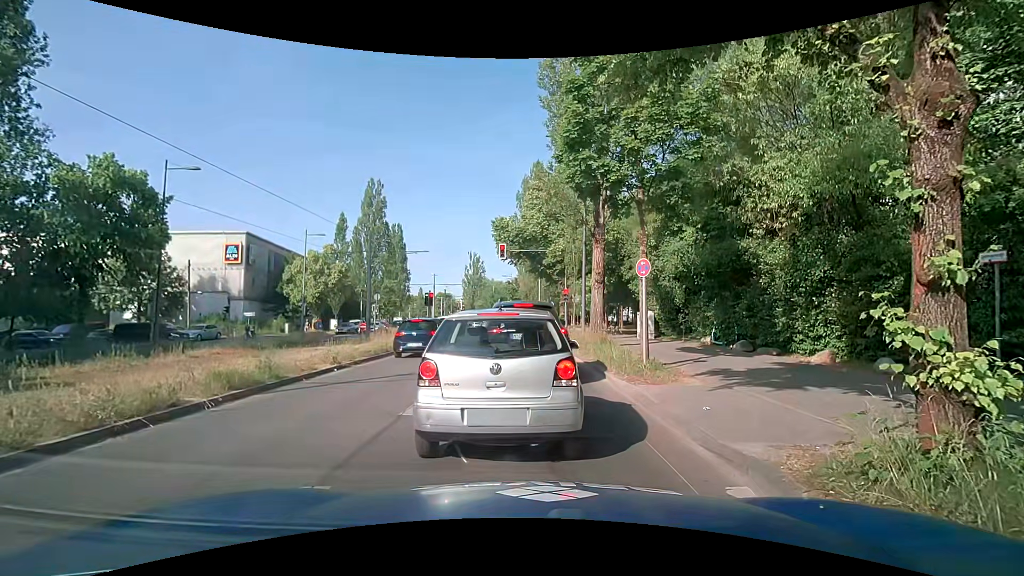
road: secondary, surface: asphalt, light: Day
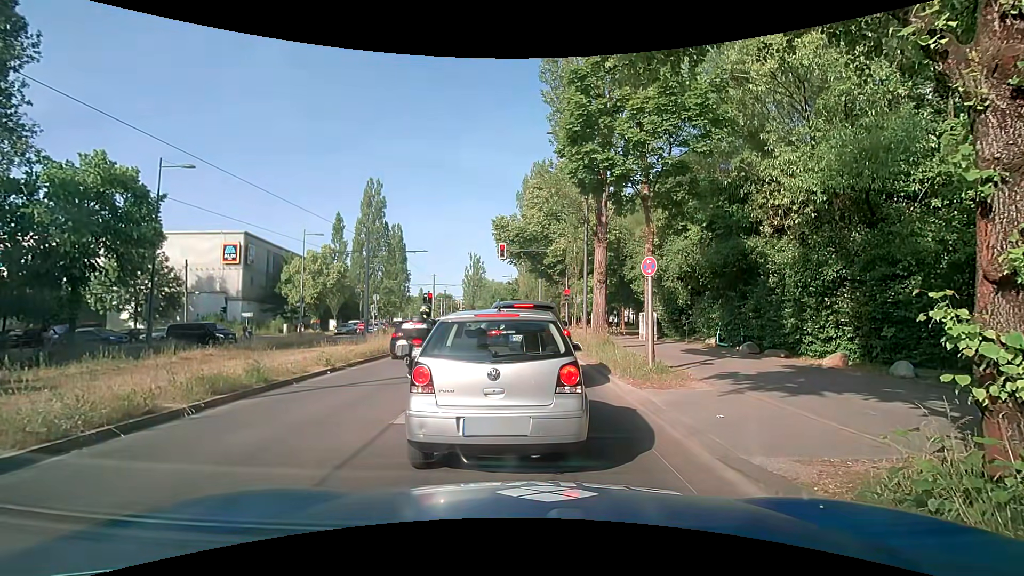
(0.0, +0.5) m; 0°
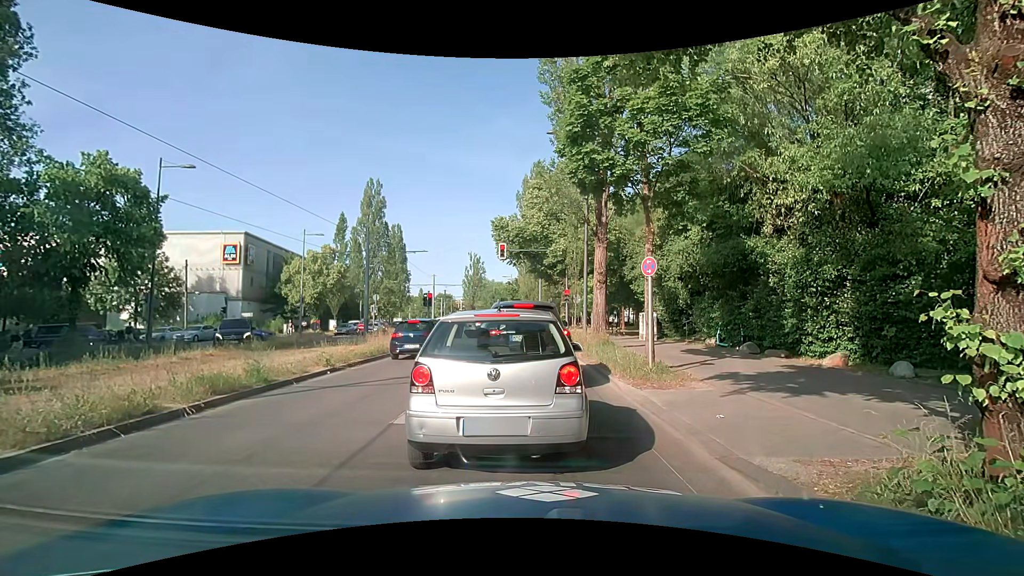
(0.0, 0.0) m; 0°
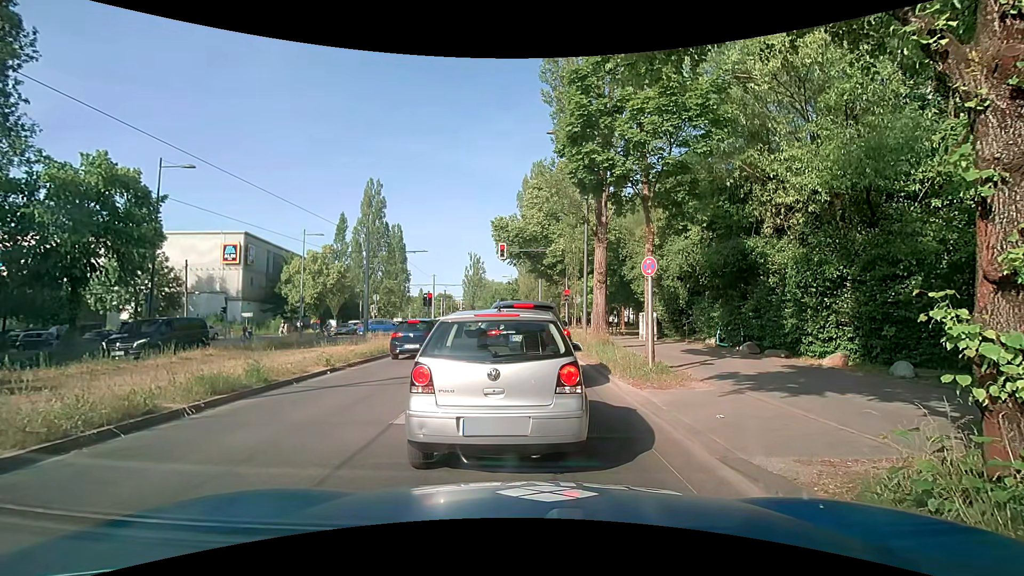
(0.0, 0.0) m; 0°
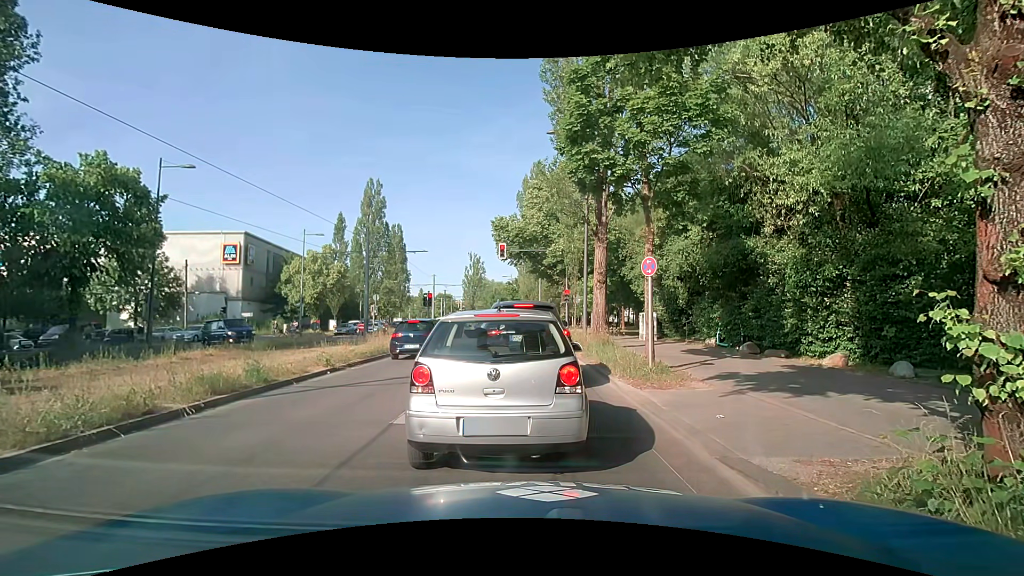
(0.0, 0.0) m; 0°
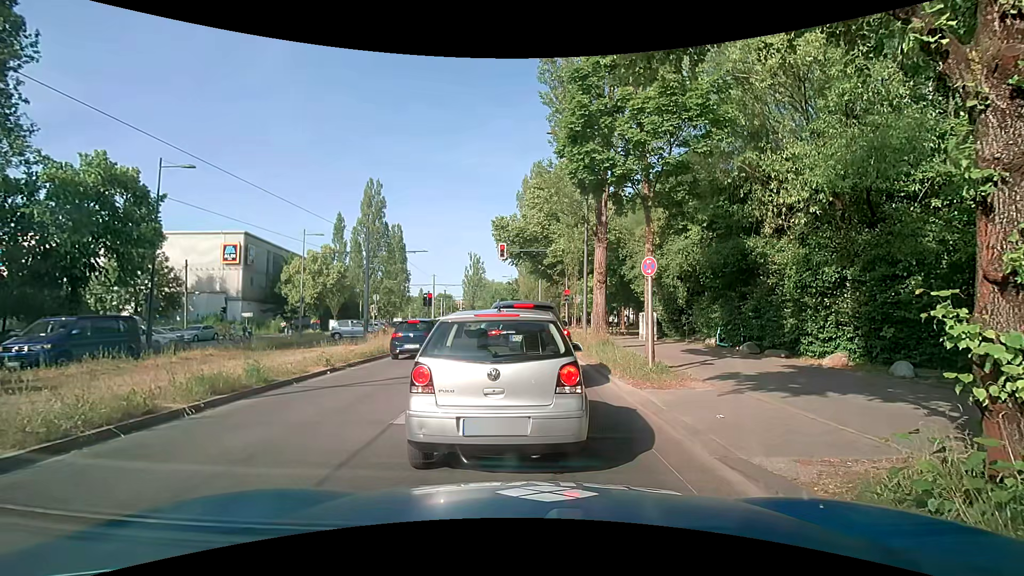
(0.0, 0.0) m; 0°
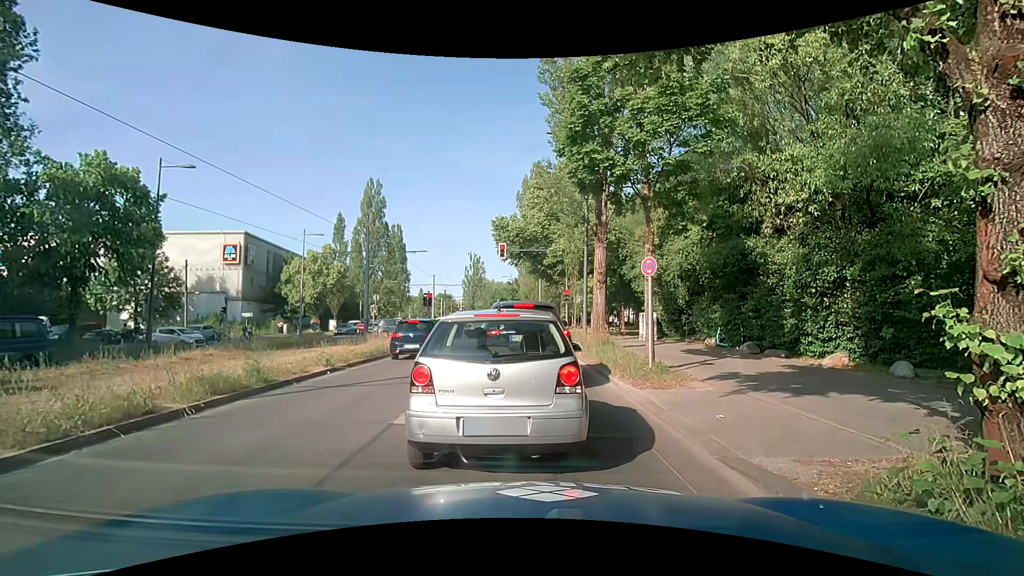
(0.0, 0.0) m; 0°
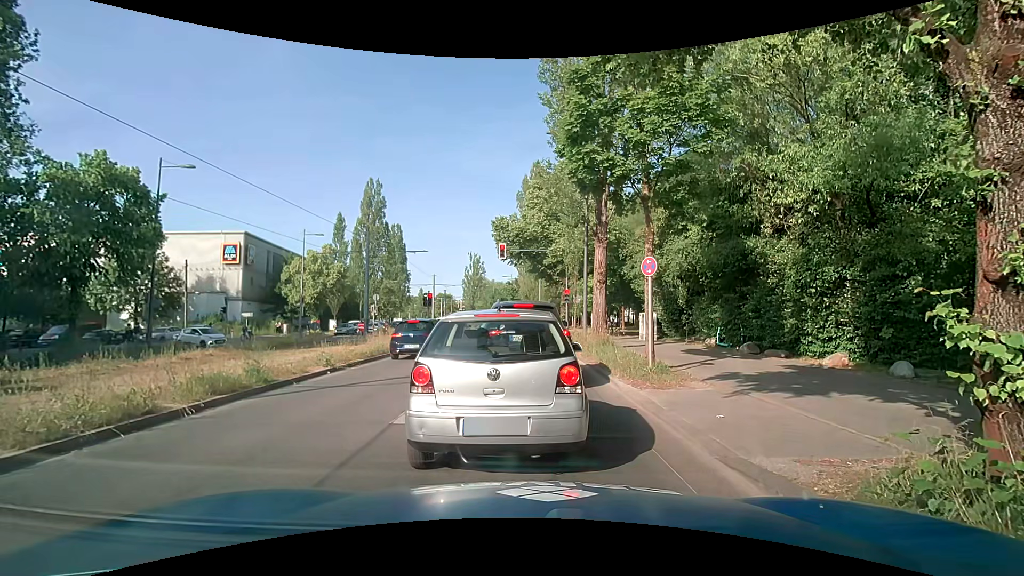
(0.0, 0.0) m; 0°
